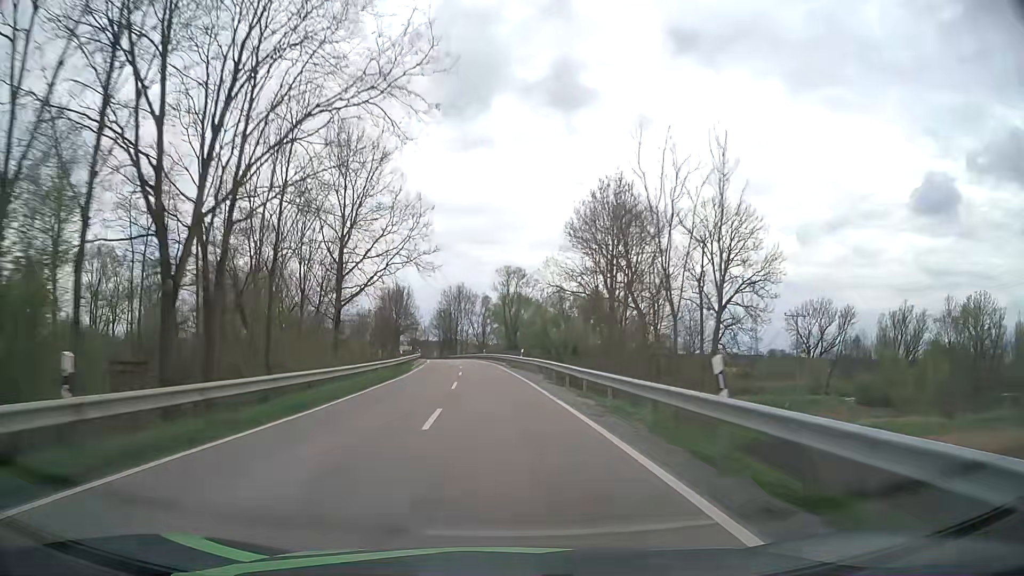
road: tertiary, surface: asphalt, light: Day
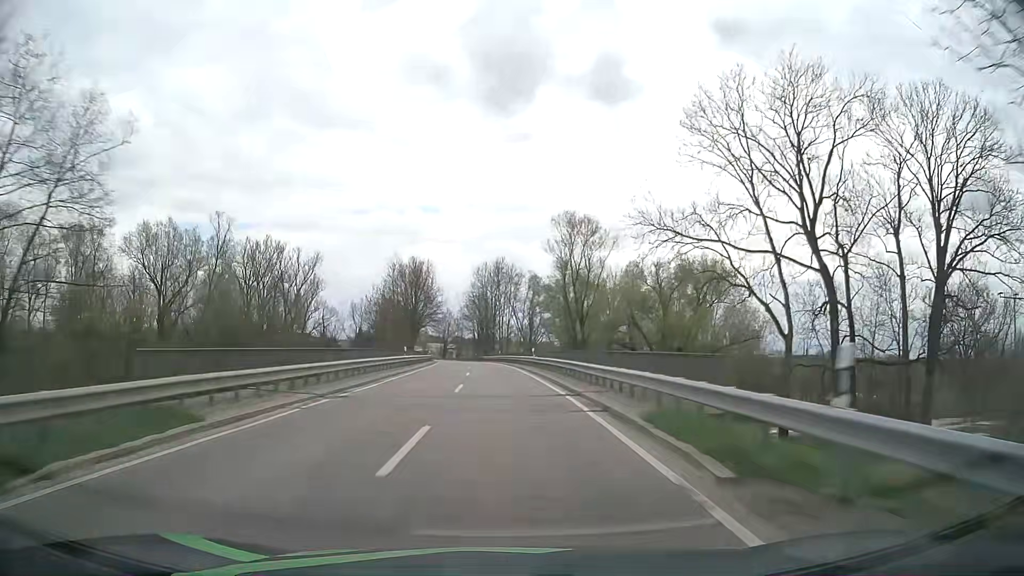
(-1.4, +40.8) m; -3°
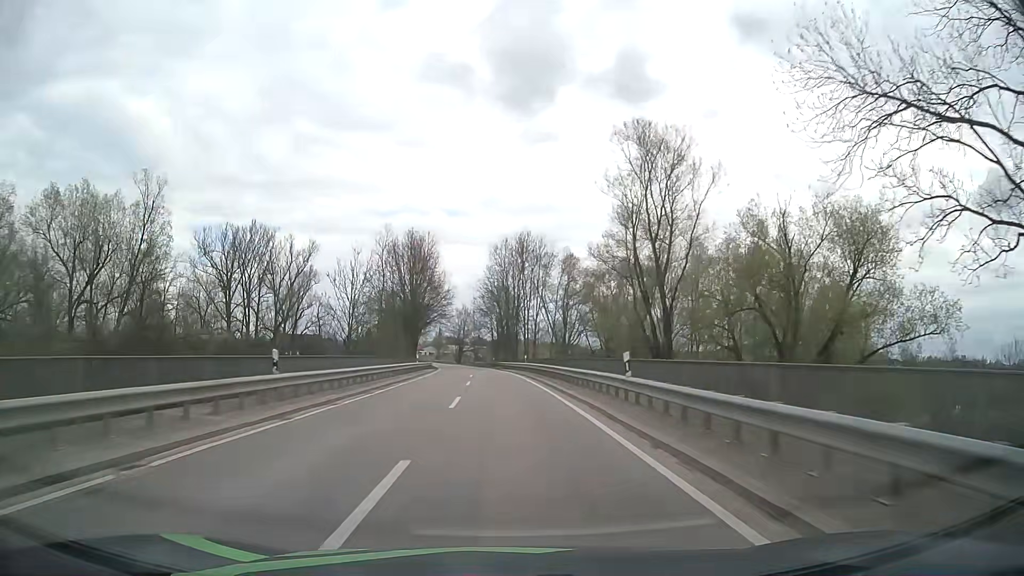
(-0.7, +26.9) m; -2°
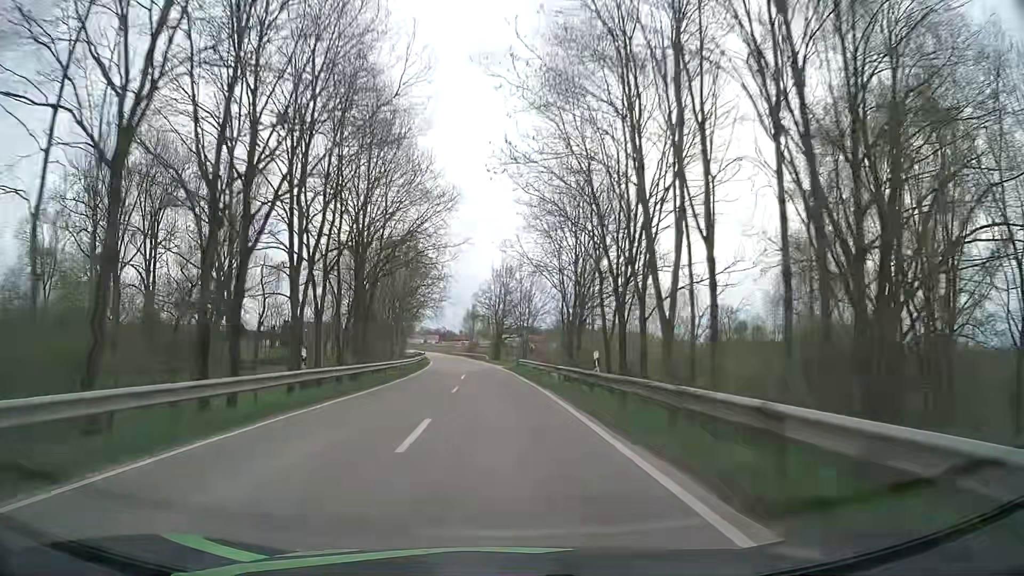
(-2.7, +67.9) m; -5°
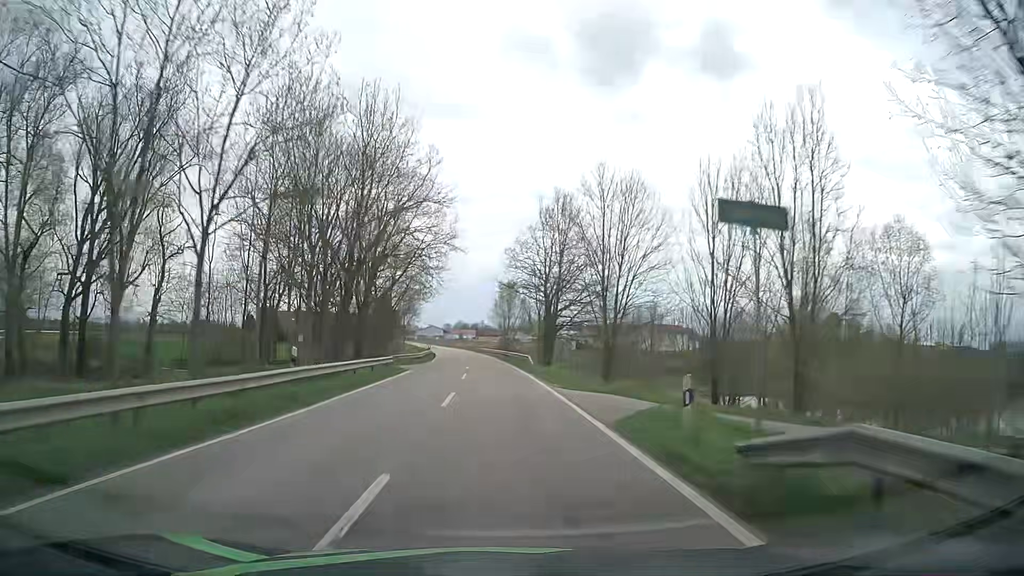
(-1.2, +42.0) m; -3°
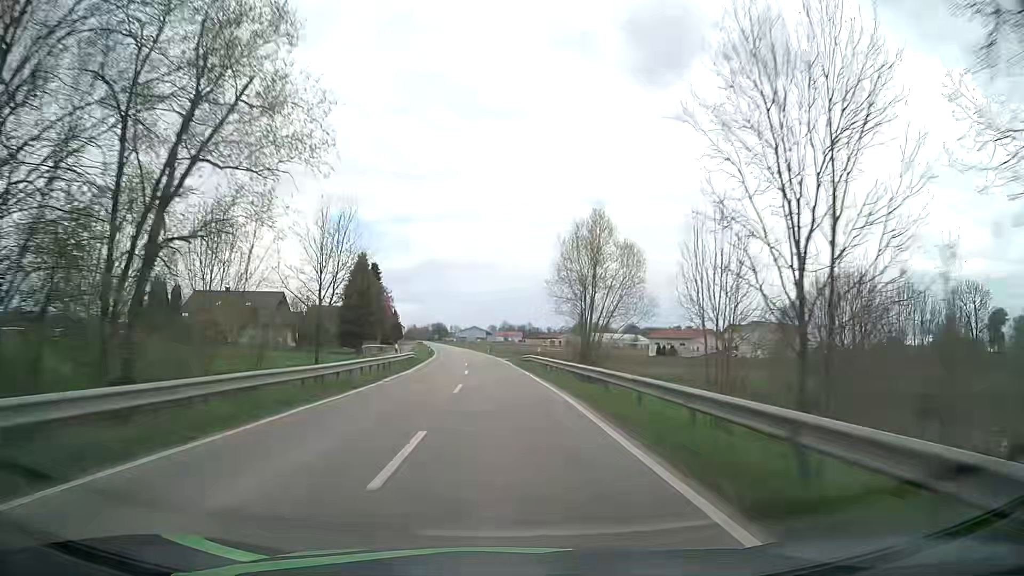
(-2.0, +57.2) m; -4°
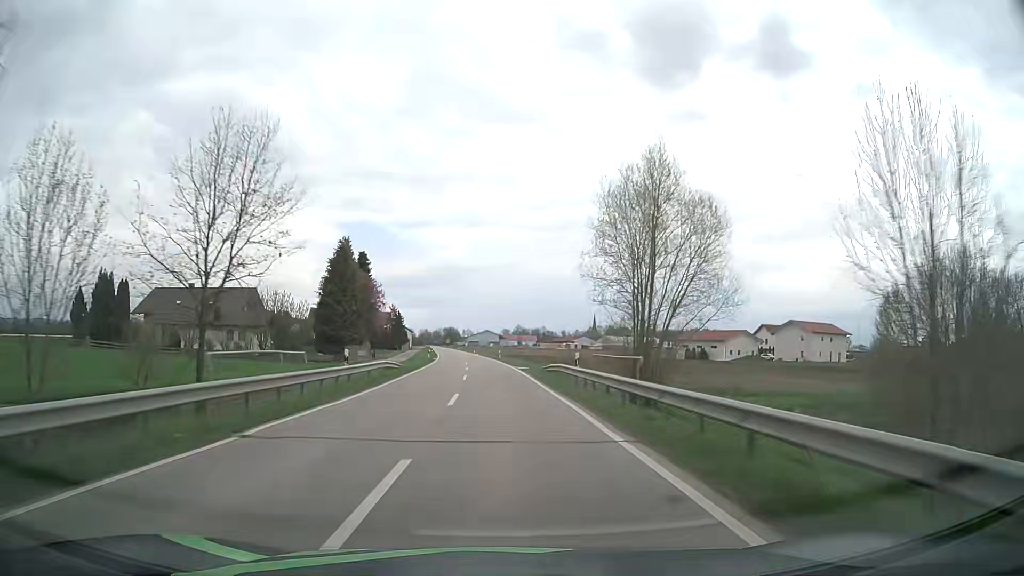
(-0.1, +14.4) m; -1°
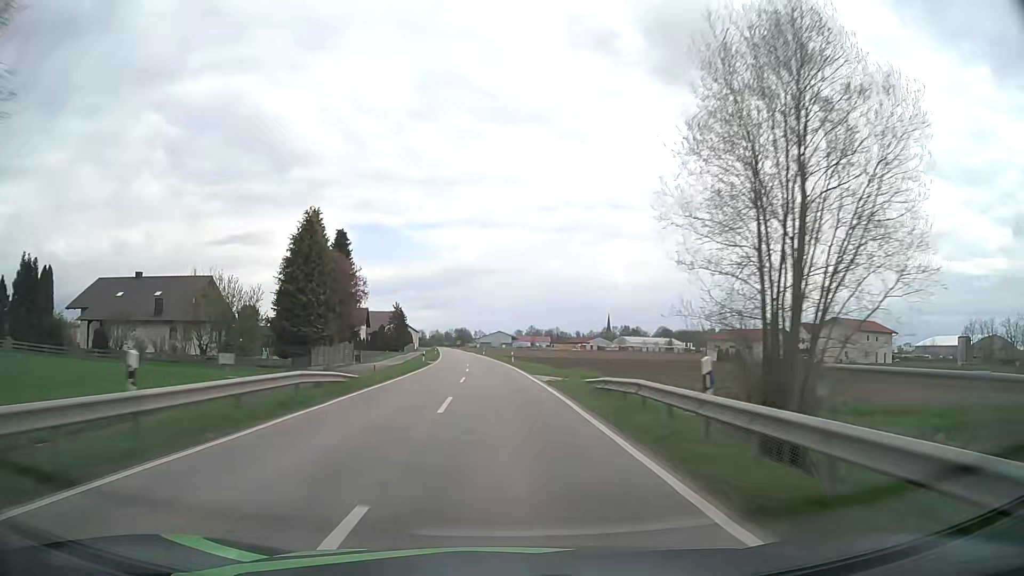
(-0.2, +14.5) m; -1°
(0, +10) (0, +20) (-1, +30) (-1, +40) (-1, +50) (-2, +60) (-3, +70) (-3, +80) (-4, +90) (-5, +100) m
